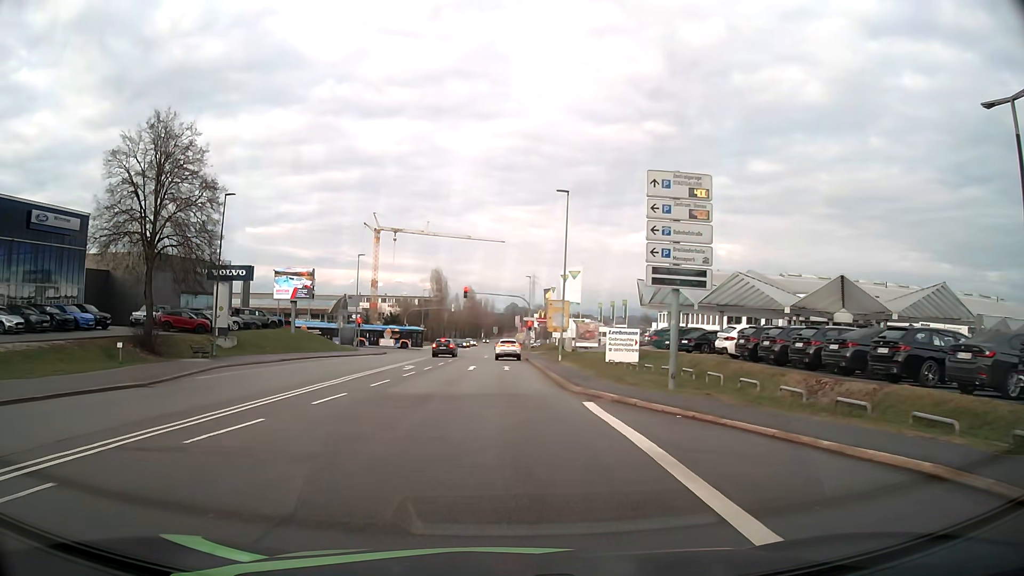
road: secondary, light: Day
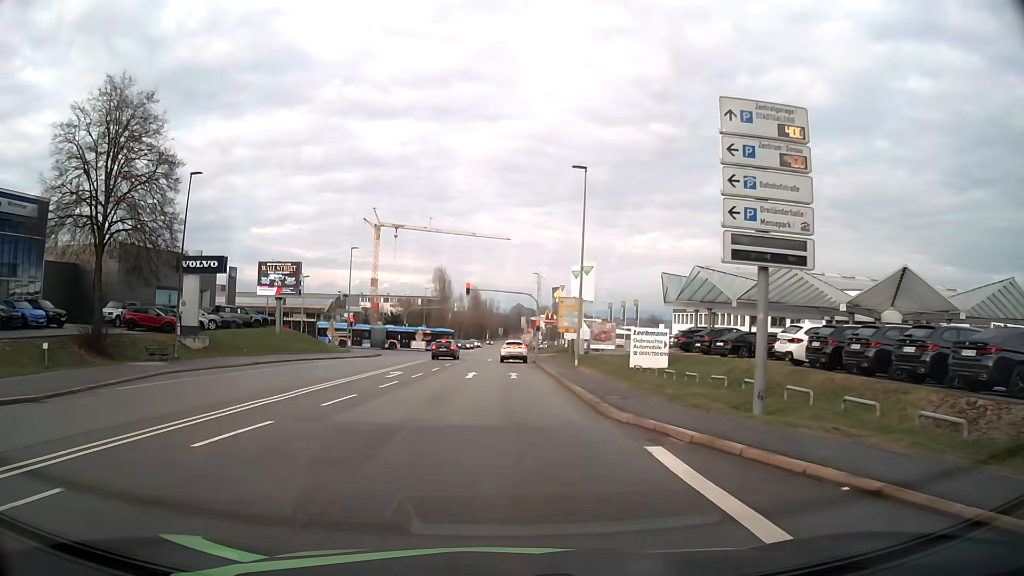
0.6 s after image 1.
(0.0, +6.1) m; 0°
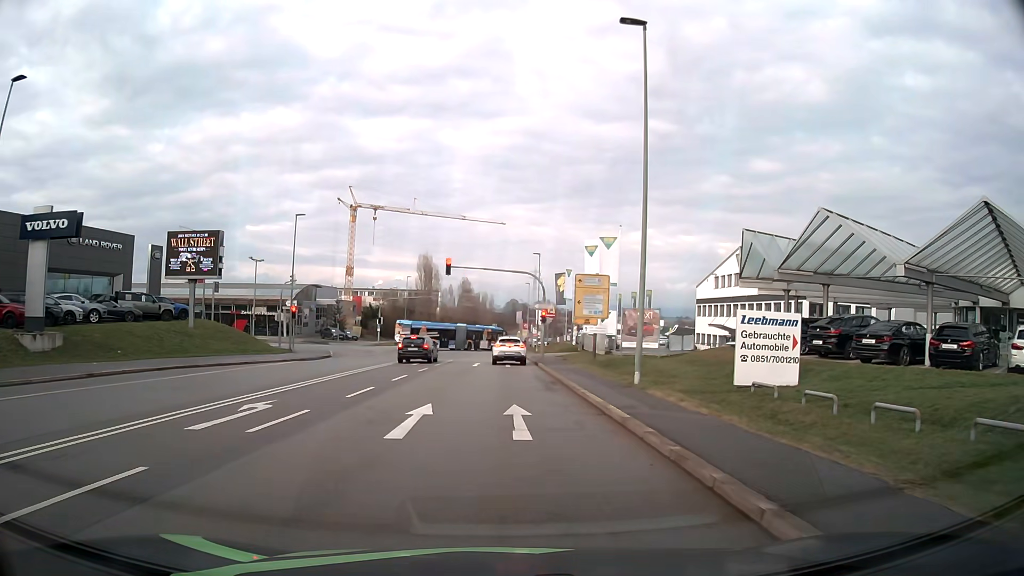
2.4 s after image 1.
(-0.1, +16.4) m; 0°
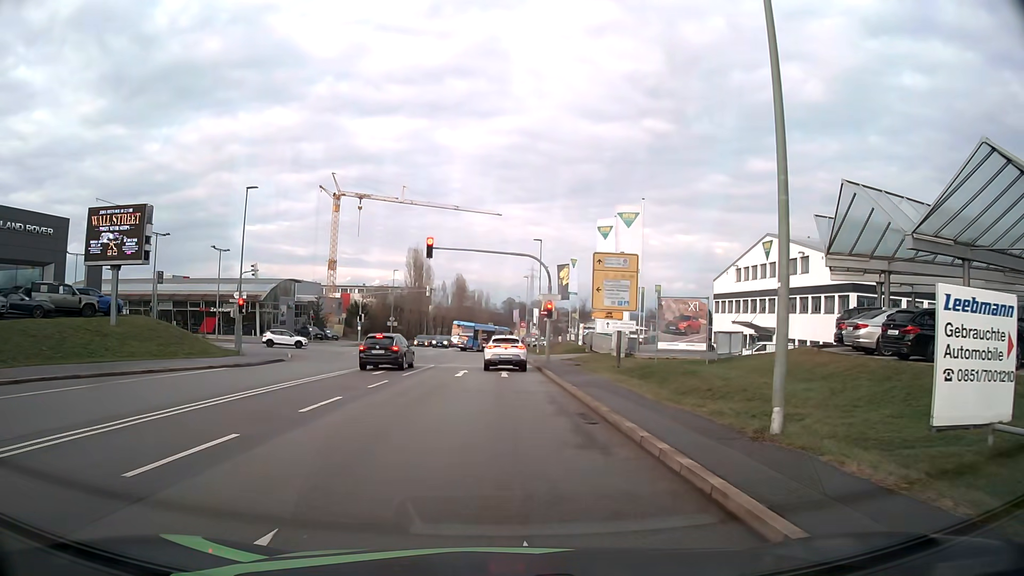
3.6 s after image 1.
(0.0, +9.3) m; 0°
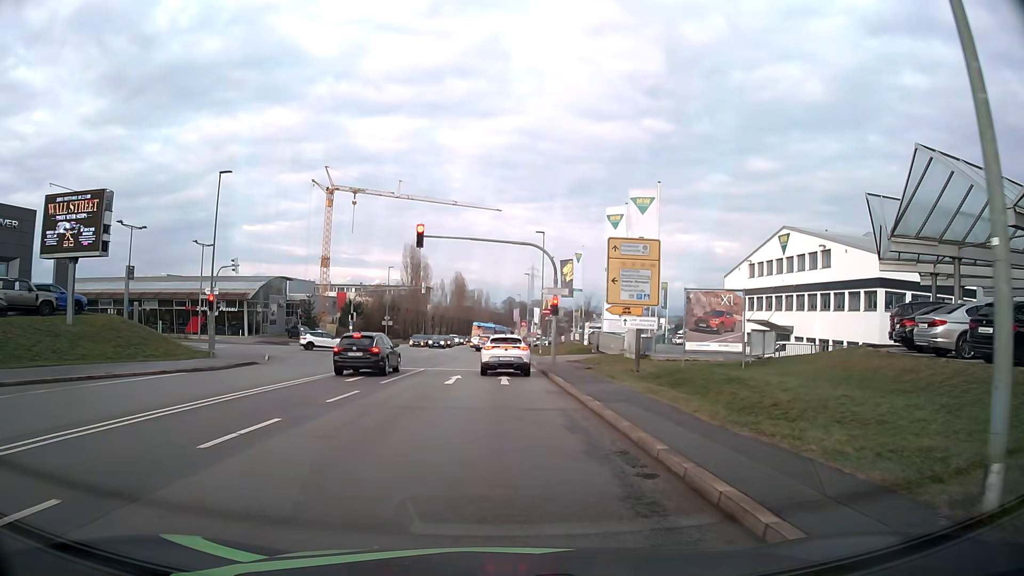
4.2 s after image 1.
(0.0, +4.2) m; 0°
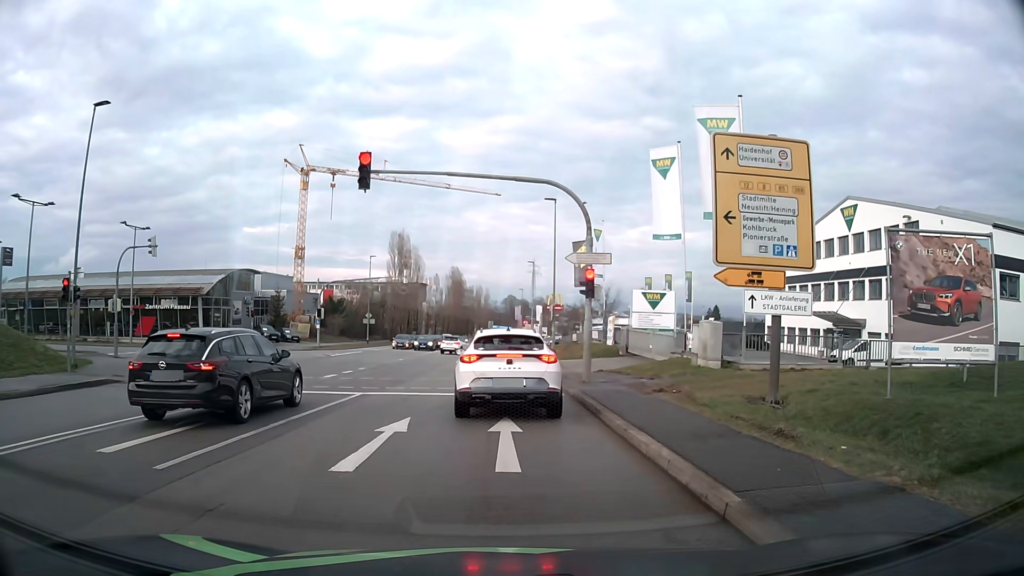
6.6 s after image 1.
(0.0, +12.8) m; 0°
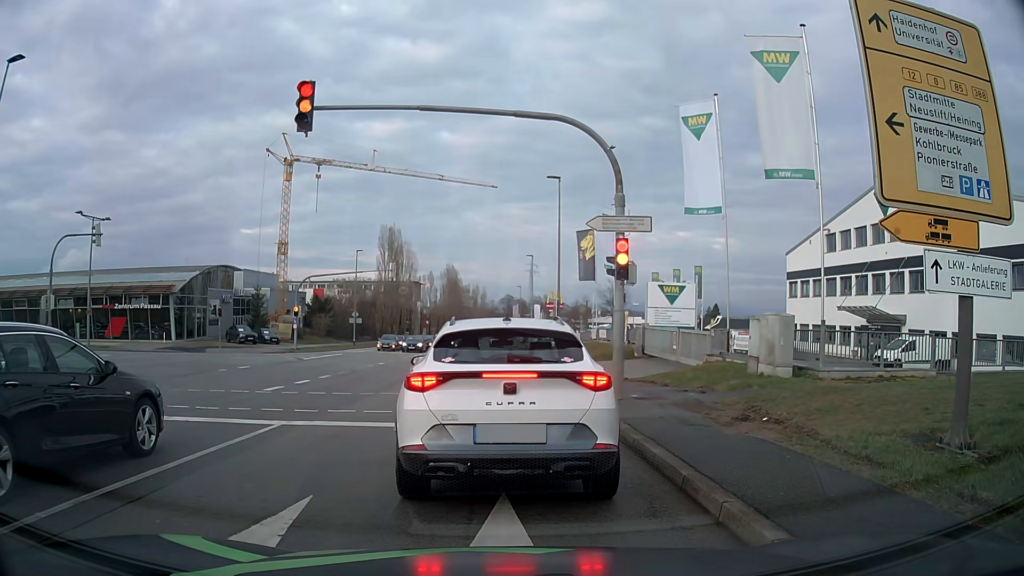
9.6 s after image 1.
(0.0, +5.5) m; 0°
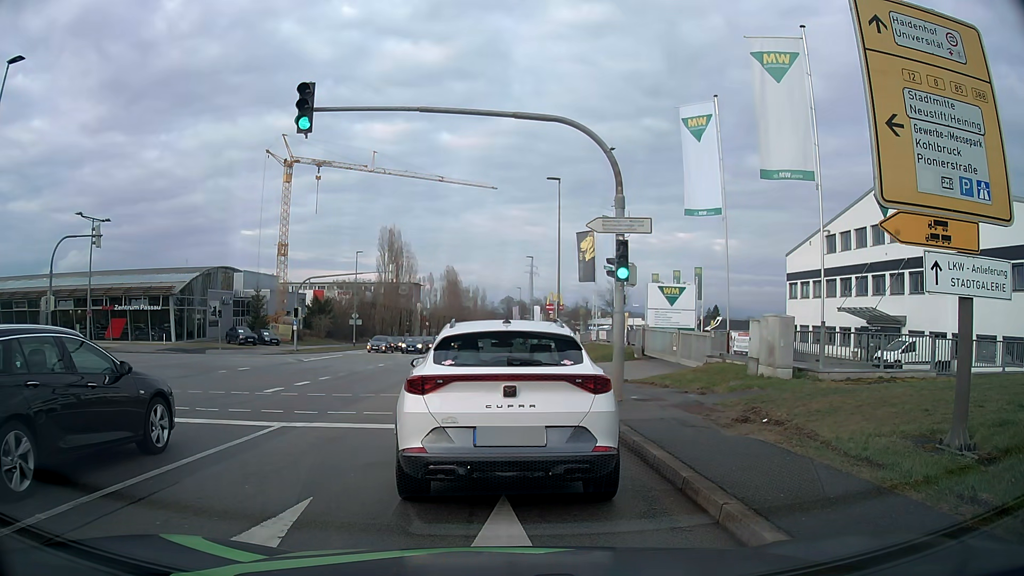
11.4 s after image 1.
(0.0, +0.1) m; 0°
(0, +10) (0, +20) (0, +30) (0, +40) (0, +50) (-1, +60) (-1, +70) (-1, +80) (-1, +90) (-1, +100) m
